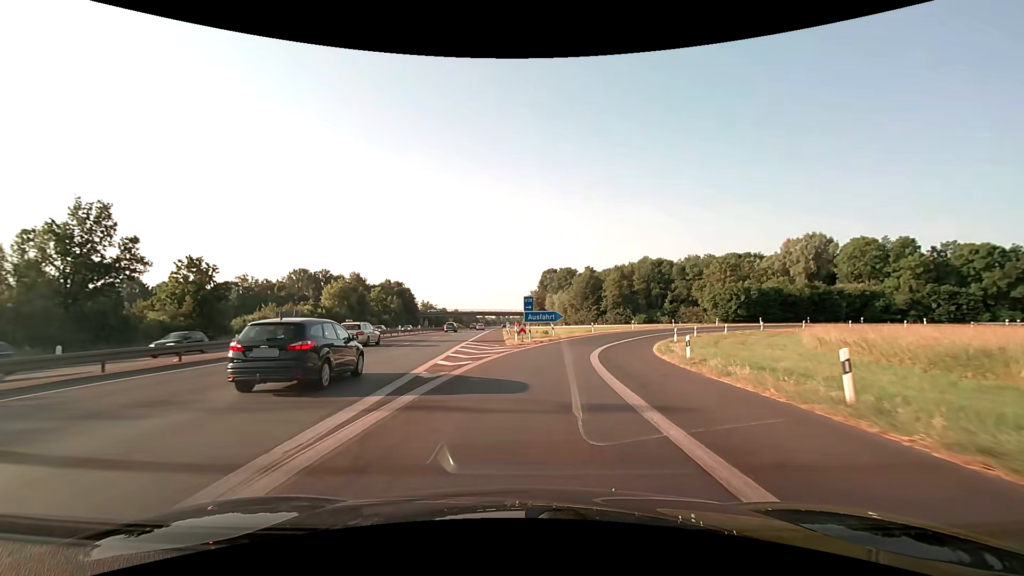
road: motorway_link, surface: asphalt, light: Day
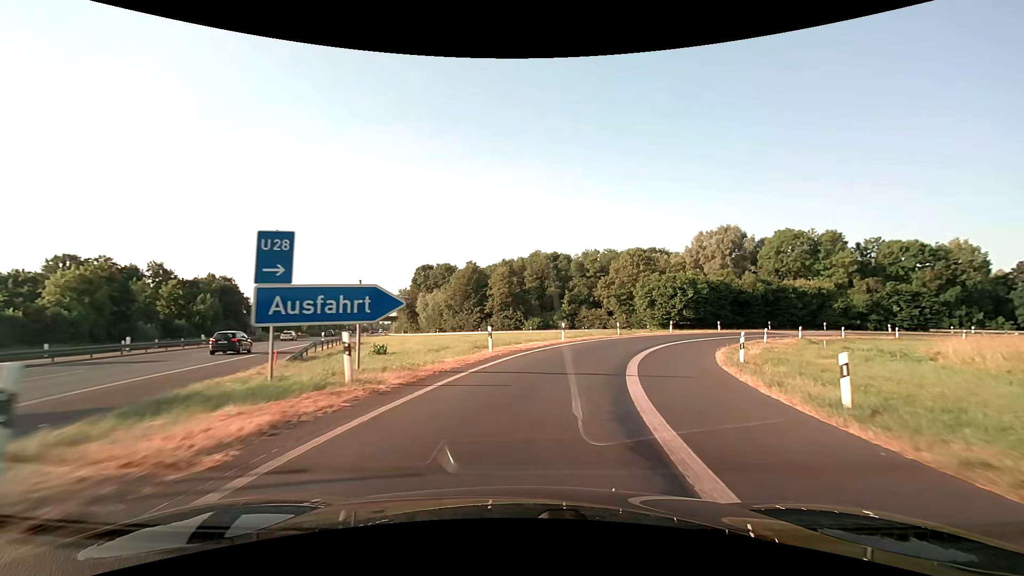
(+2.9, +30.6) m; +13°
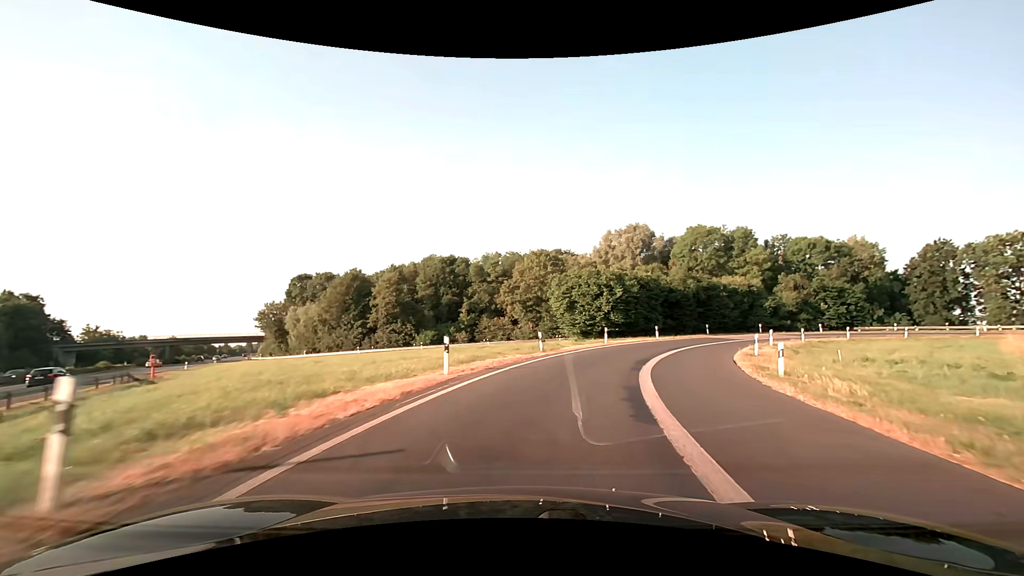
(+1.4, +14.9) m; +11°
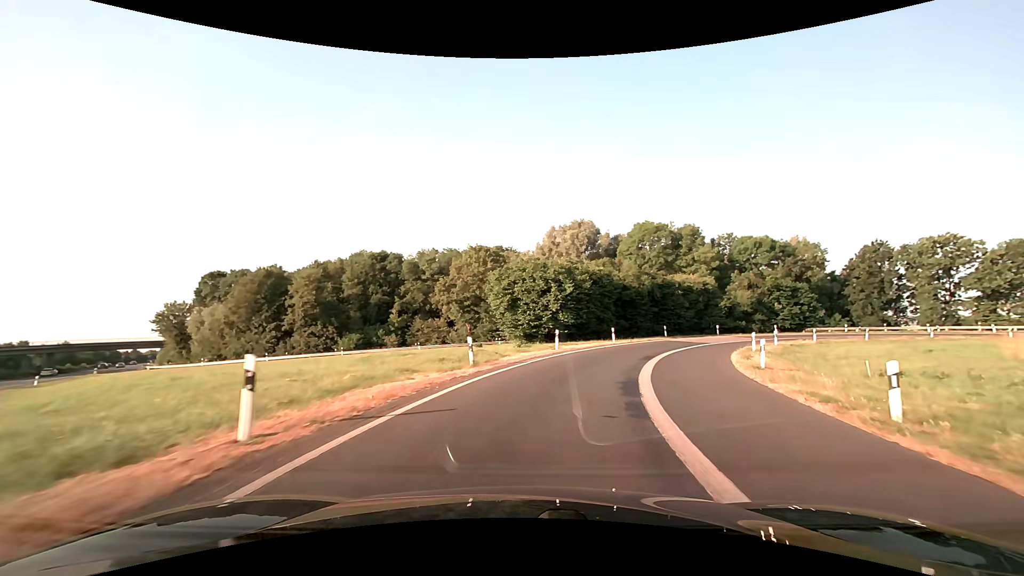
(+0.4, +7.5) m; +6°
(+1, +10) (+3, +20) (+7, +29) (+12, +37) (+19, +45) (+26, +52) (+35, +57) (+44, +60) (+54, +61) (+64, +60) m
